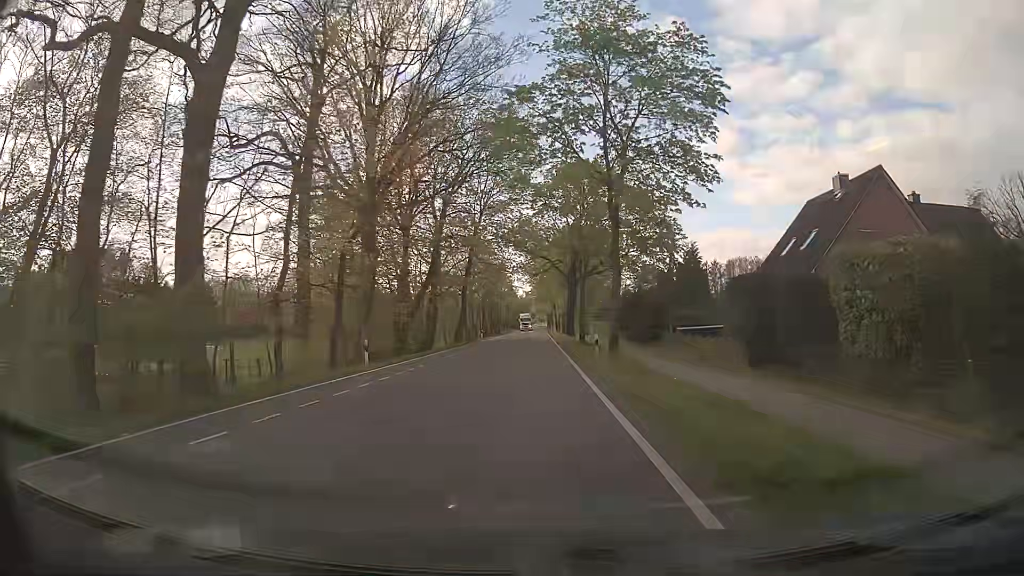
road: tertiary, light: Day
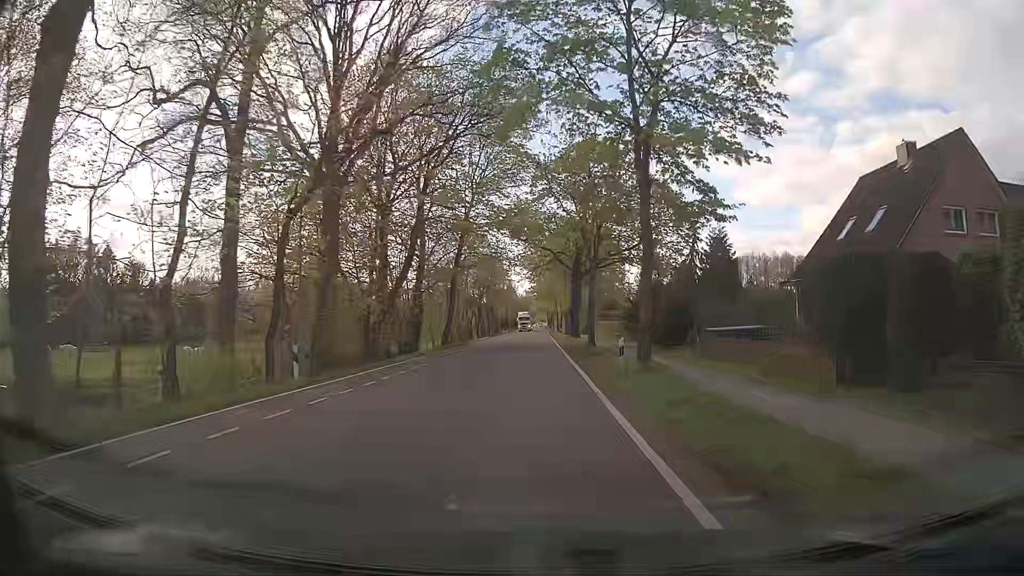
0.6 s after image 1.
(0.0, +7.6) m; 0°
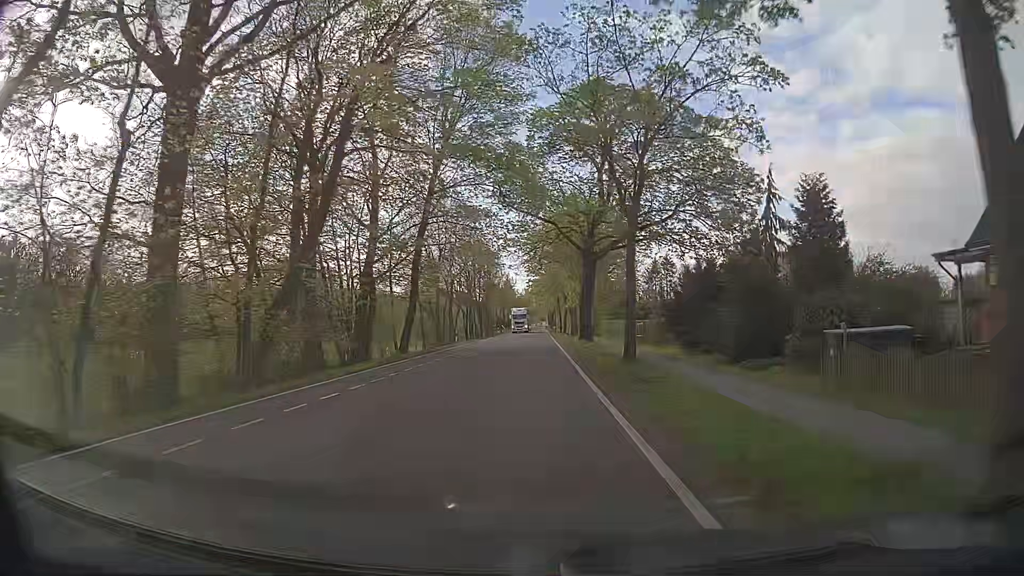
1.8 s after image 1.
(-0.1, +15.2) m; 0°
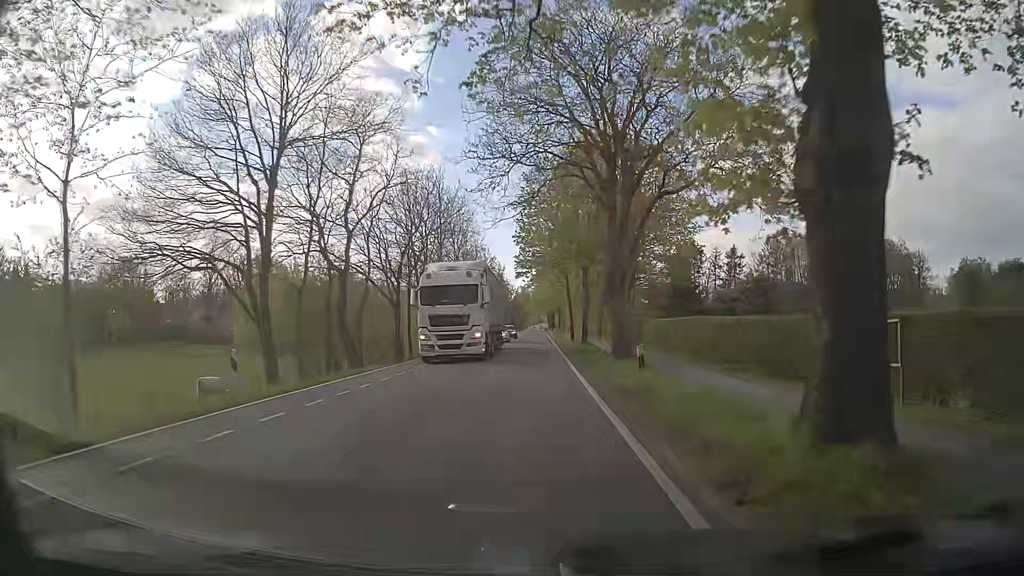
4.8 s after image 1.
(0.0, +38.1) m; 0°
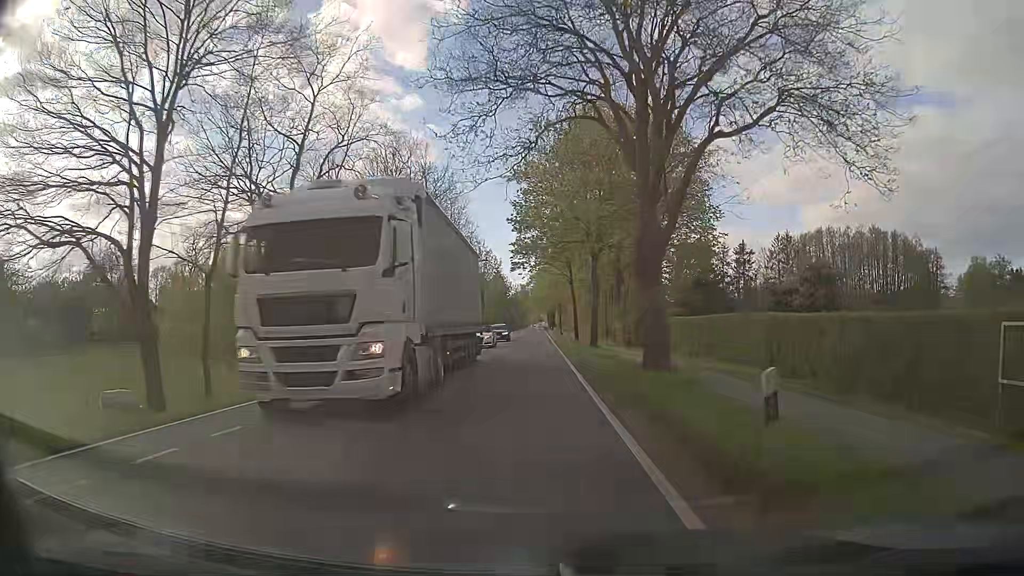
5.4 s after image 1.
(0.0, +7.6) m; 0°
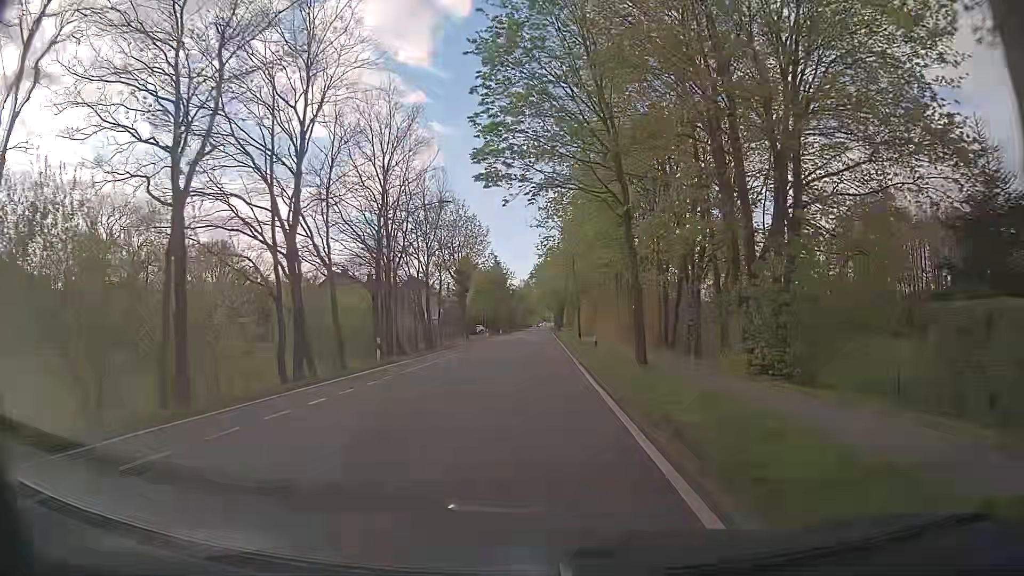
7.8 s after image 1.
(-0.1, +30.5) m; -1°
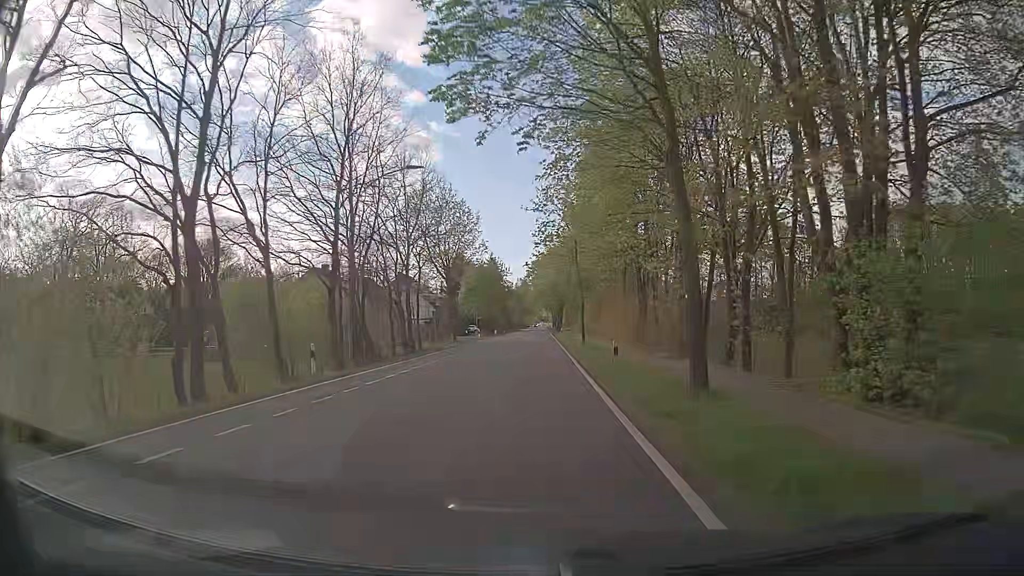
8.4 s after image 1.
(0.0, +7.6) m; +1°
